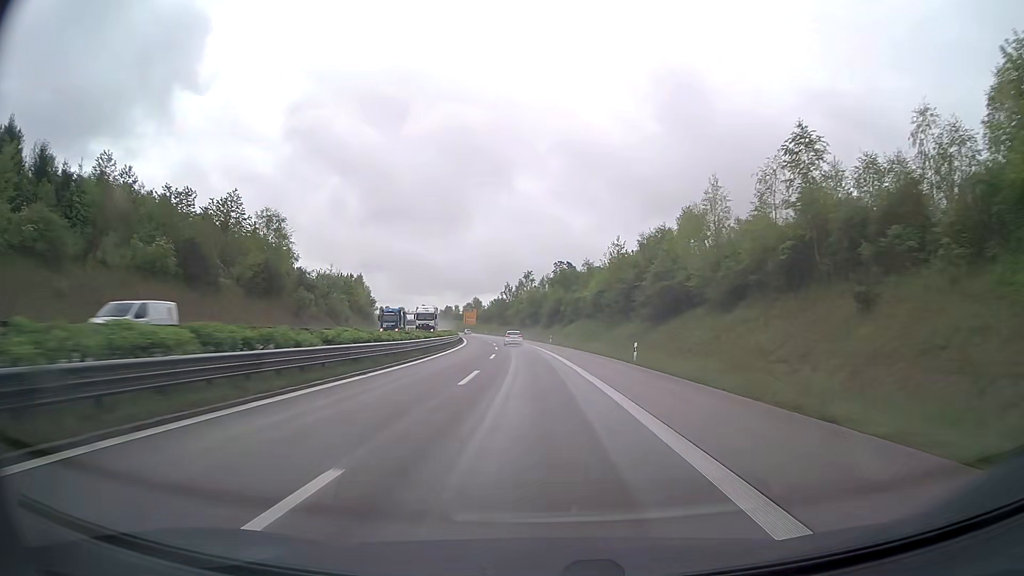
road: trunk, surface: asphalt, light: Day
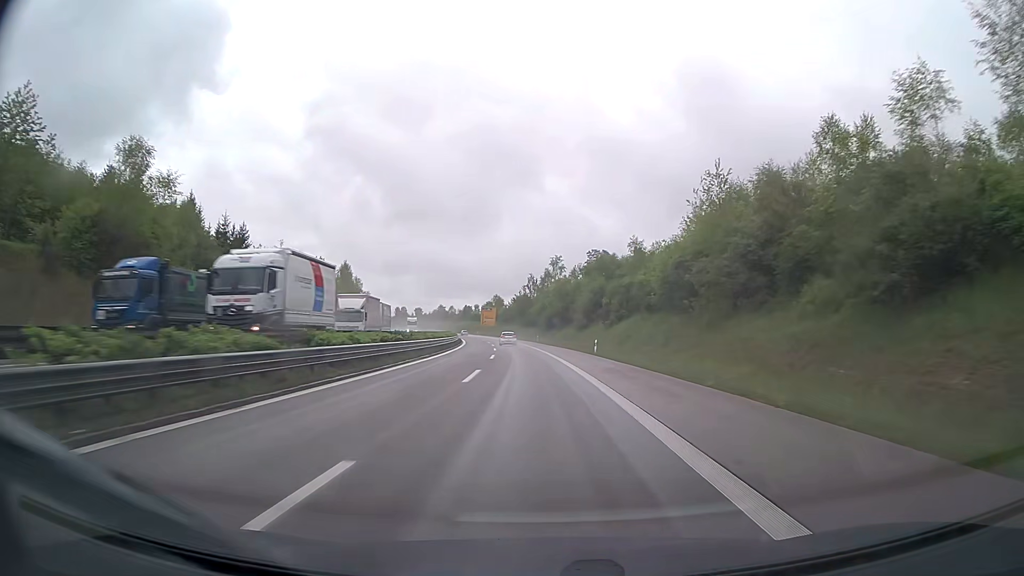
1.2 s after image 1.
(-0.9, +35.4) m; -3°
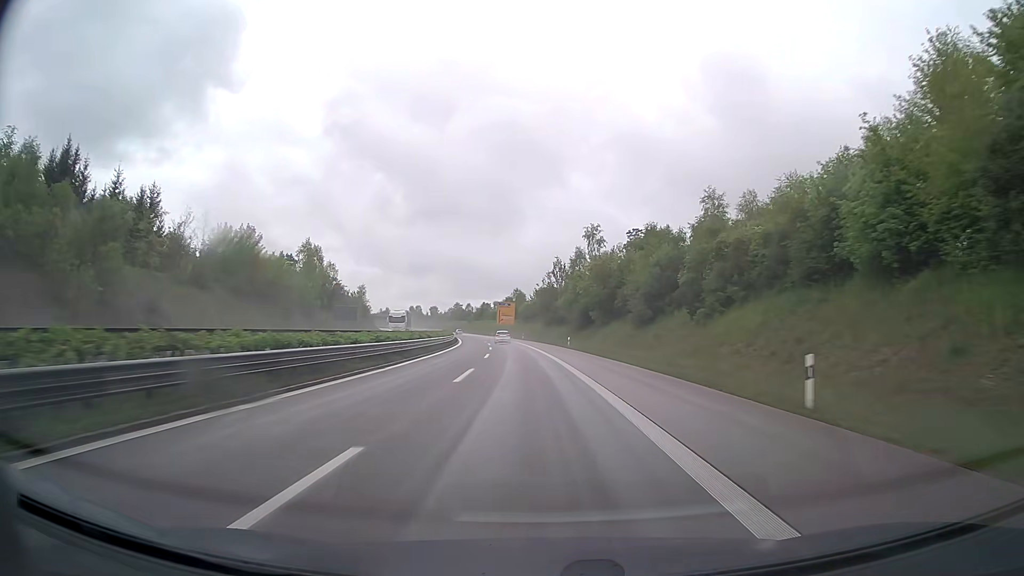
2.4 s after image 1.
(-0.7, +35.5) m; -2°
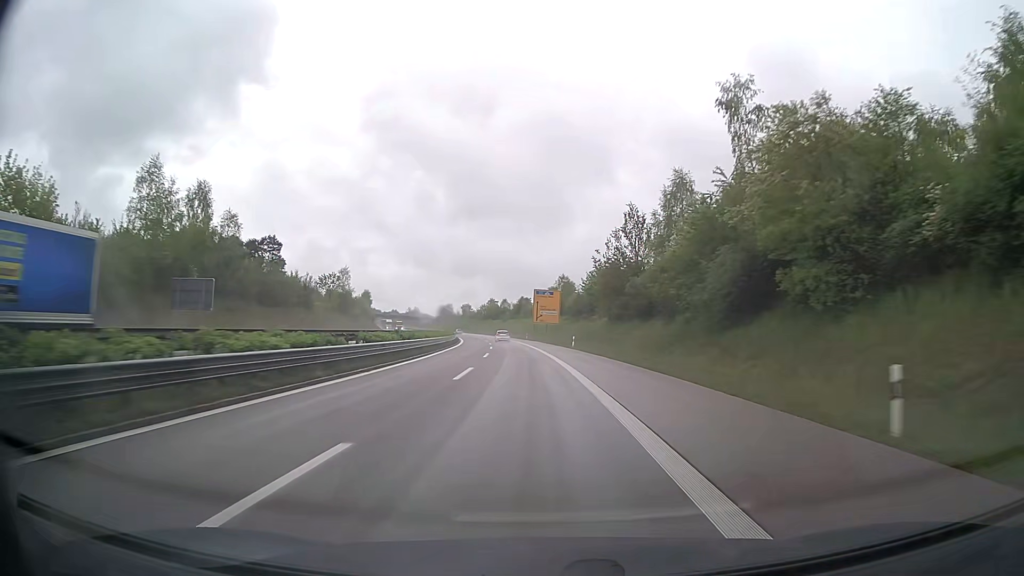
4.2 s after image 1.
(-2.0, +53.2) m; -4°
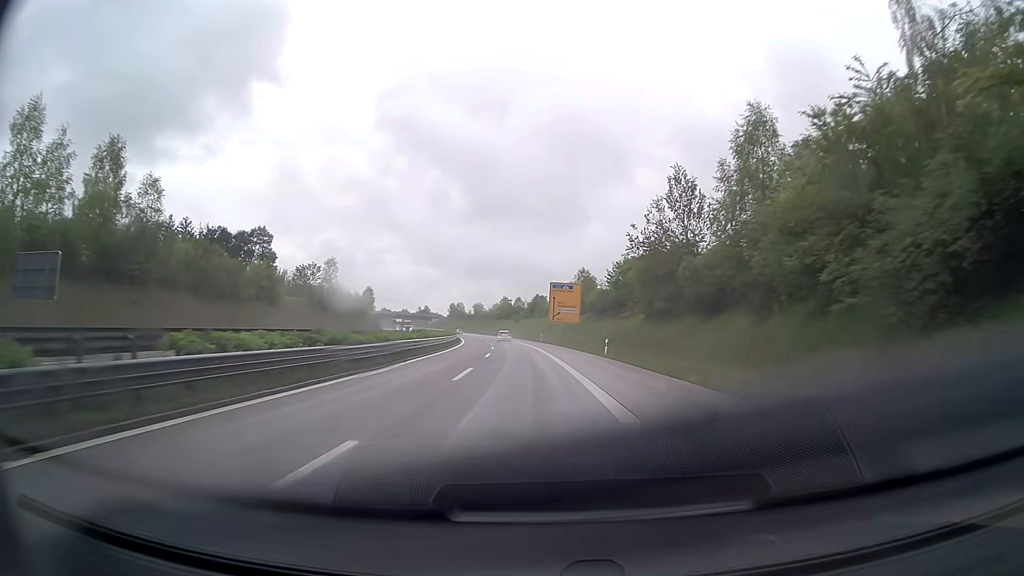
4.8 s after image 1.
(-0.2, +17.8) m; -1°
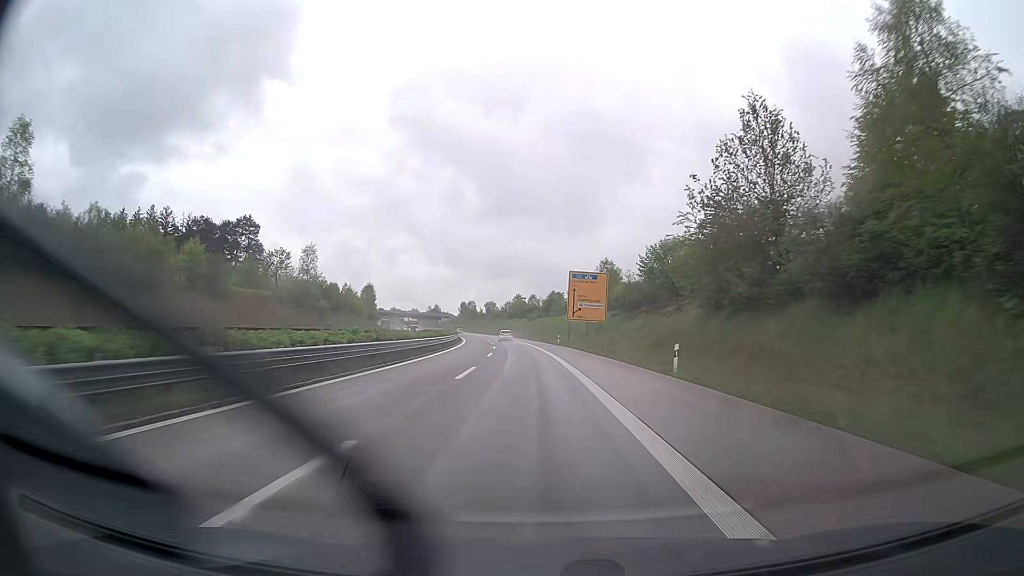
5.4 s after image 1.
(-0.2, +17.8) m; -1°
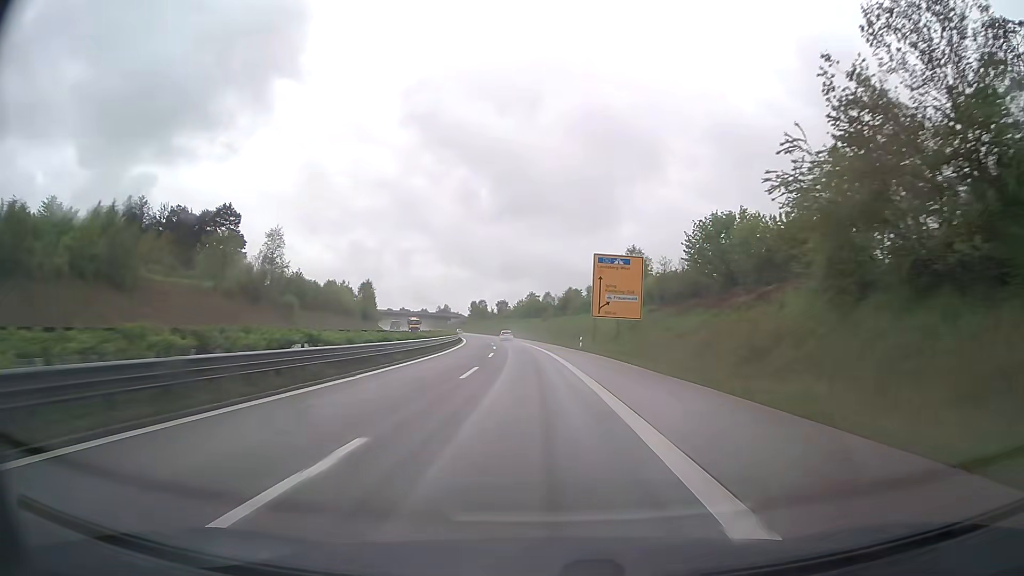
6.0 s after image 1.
(-0.2, +17.8) m; -1°
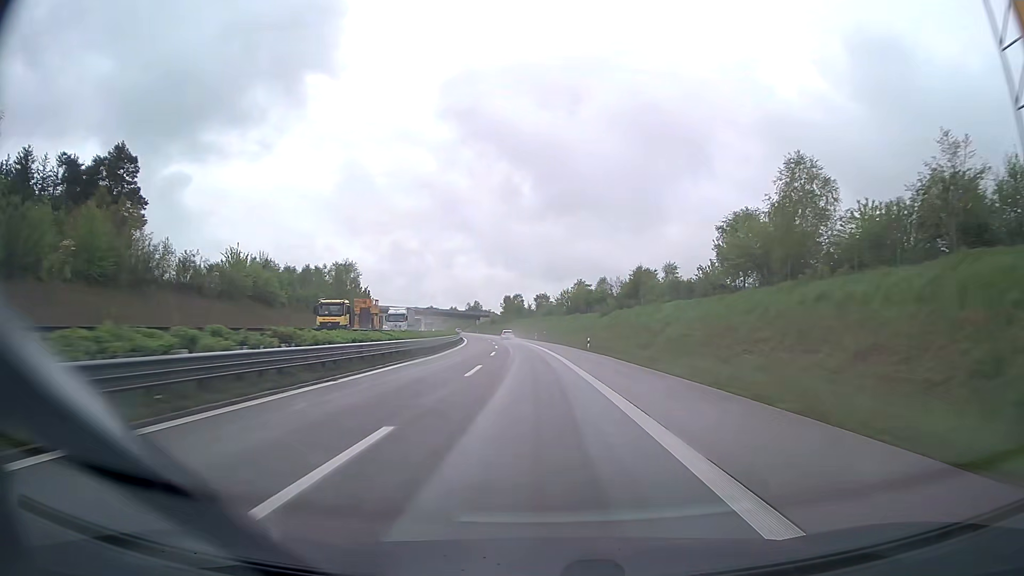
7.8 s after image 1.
(-1.8, +53.3) m; -4°
(0, +10) (0, +20) (-1, +30) (-1, +40) (-2, +50) (-2, +60) (-3, +70) (-4, +80) (-5, +90) (-6, +100) m
